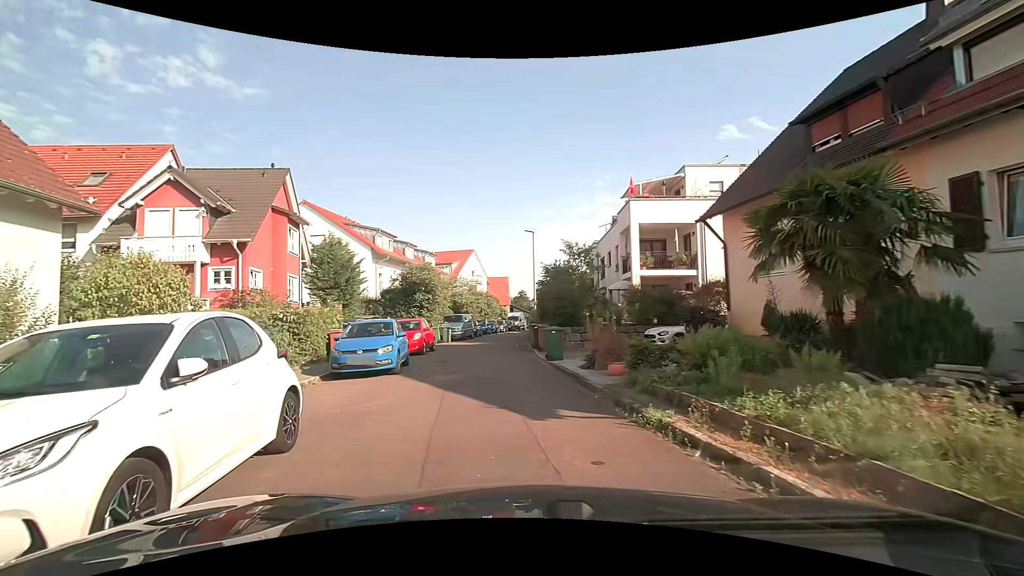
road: residential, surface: asphalt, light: Day
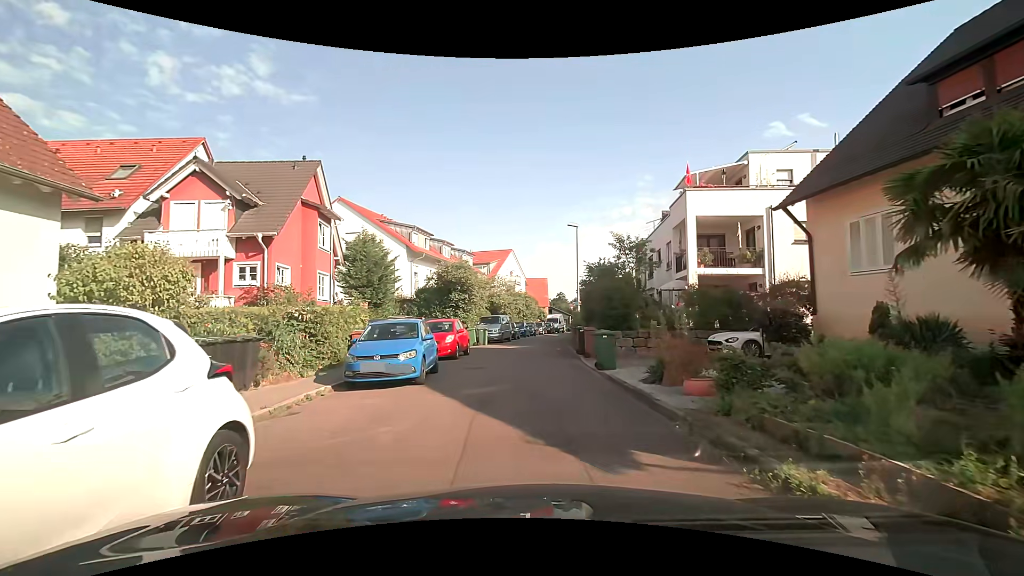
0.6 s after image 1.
(-0.1, +2.2) m; -3°
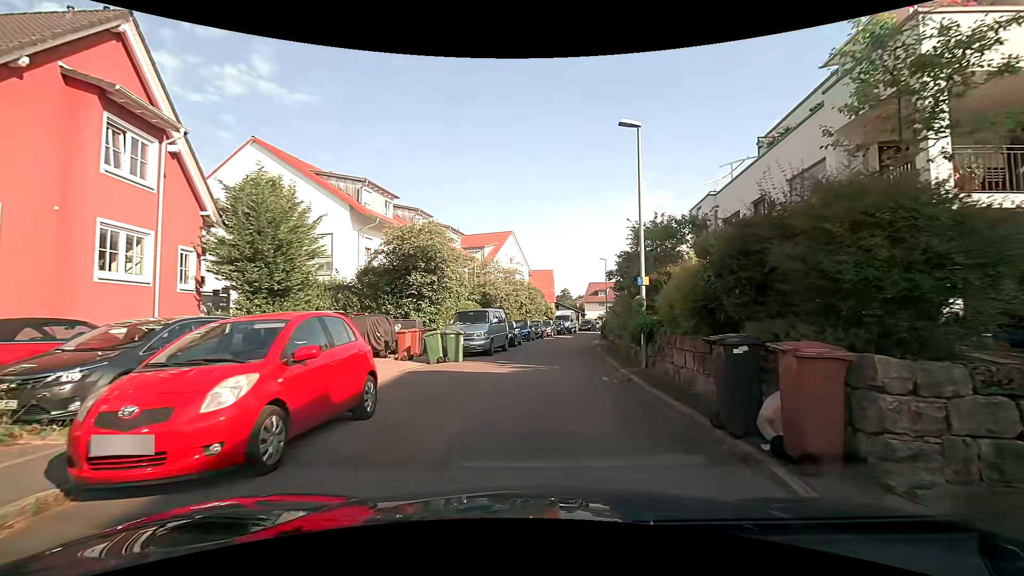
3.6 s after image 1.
(-0.3, +13.9) m; -1°
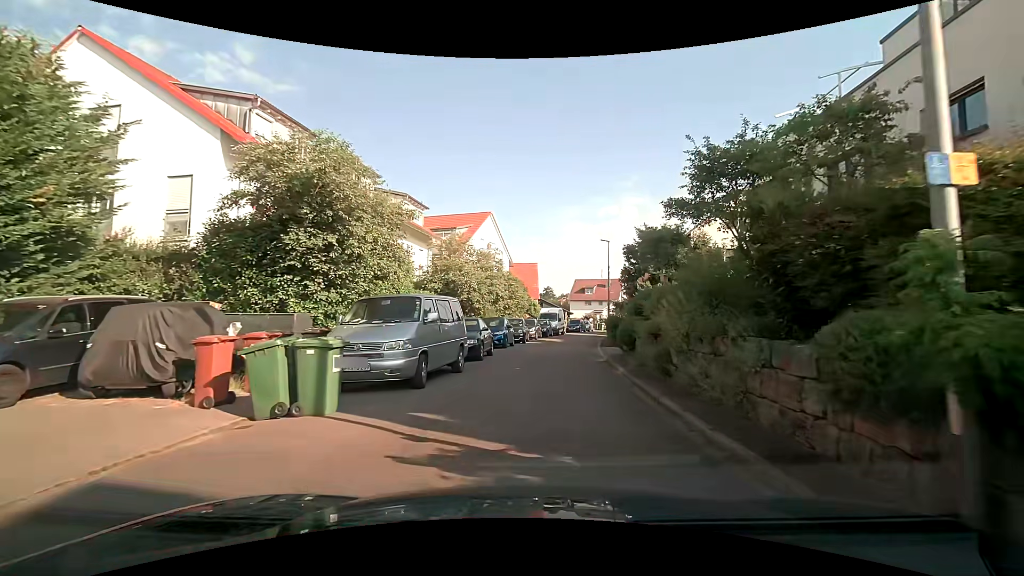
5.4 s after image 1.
(+0.2, +9.8) m; +2°
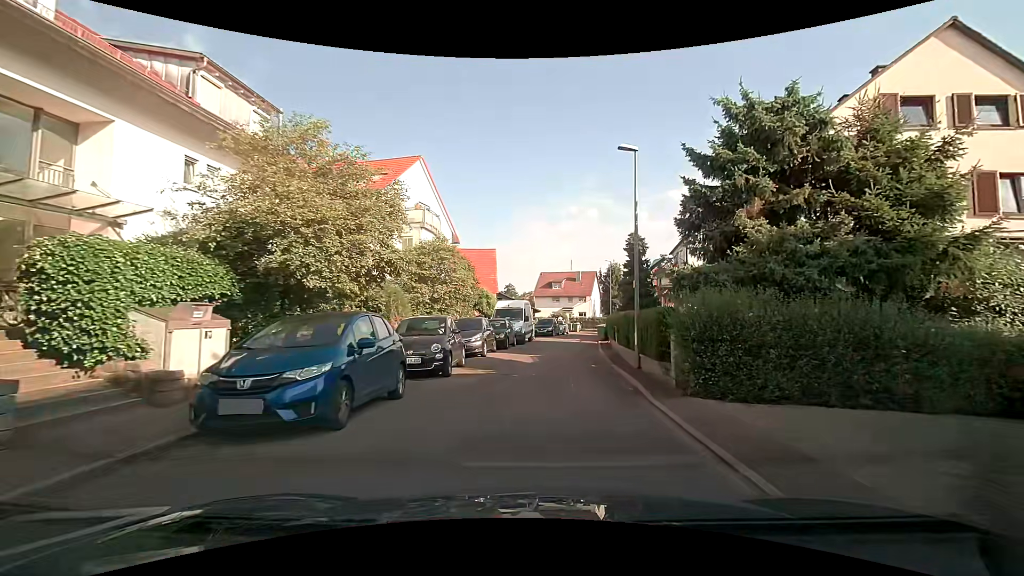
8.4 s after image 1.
(+0.7, +17.2) m; +3°
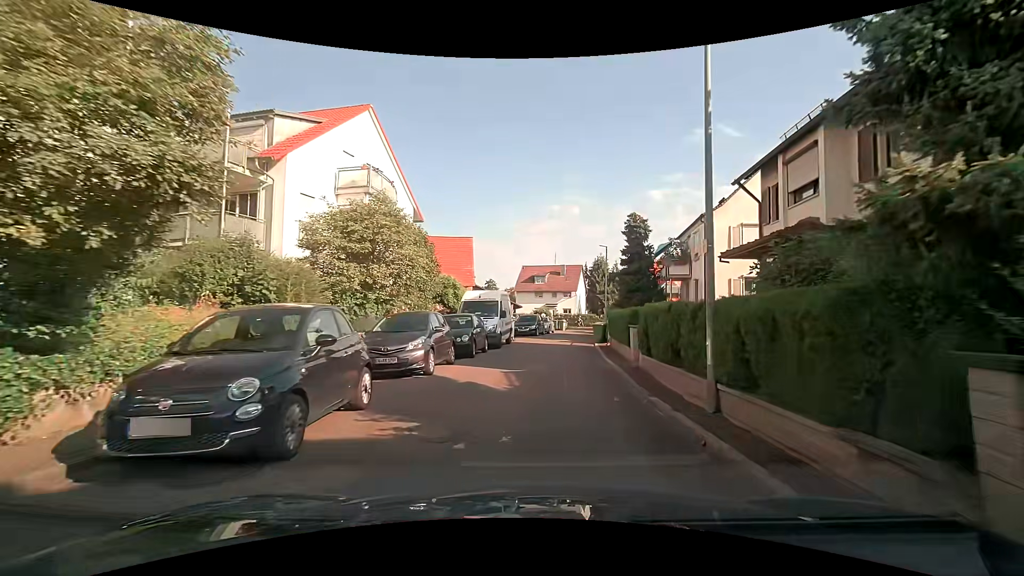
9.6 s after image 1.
(+0.3, +7.2) m; +4°
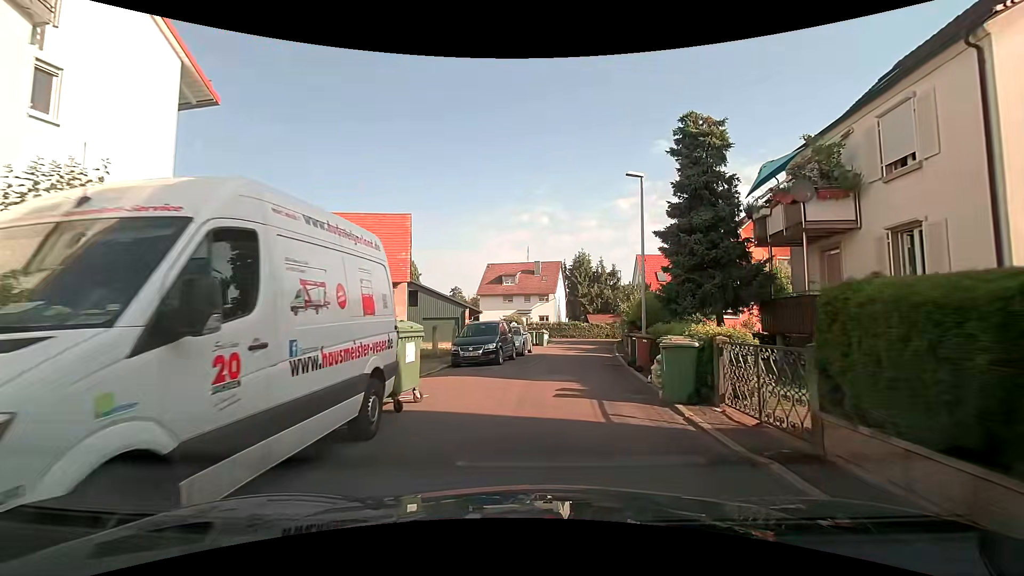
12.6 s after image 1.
(+0.5, +18.7) m; +4°
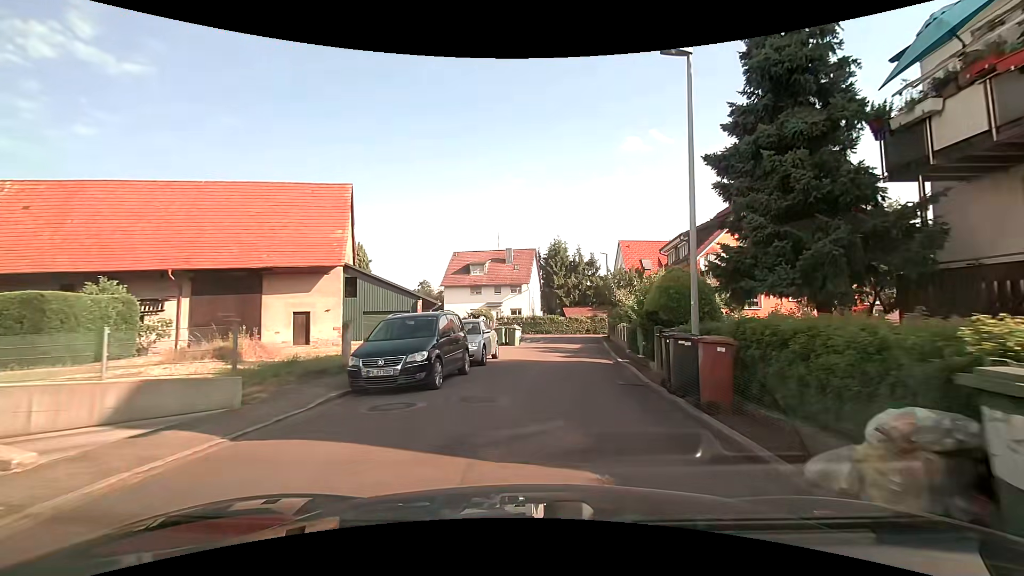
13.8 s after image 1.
(+0.2, +7.6) m; +3°
